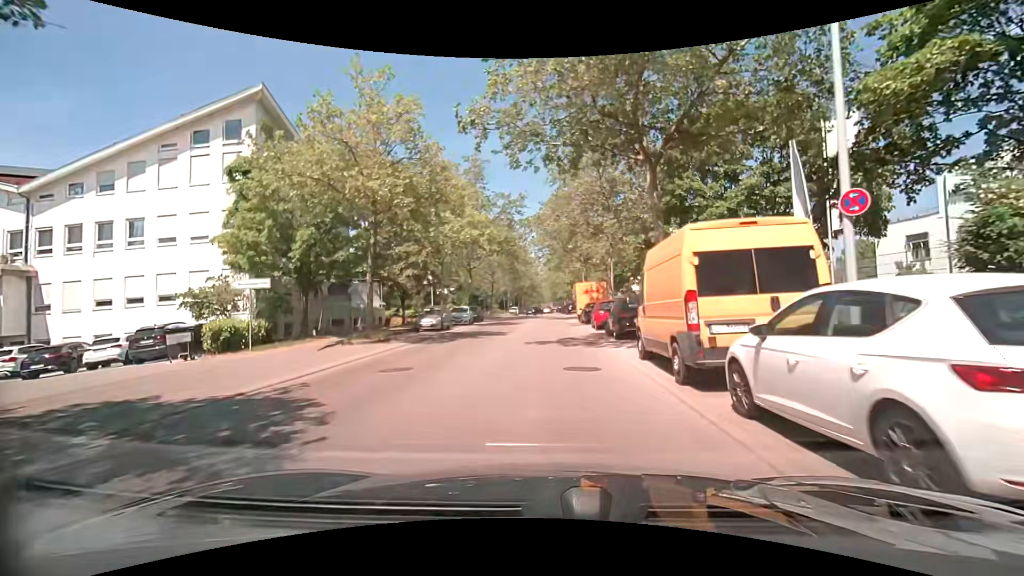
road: tertiary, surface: asphalt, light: Day
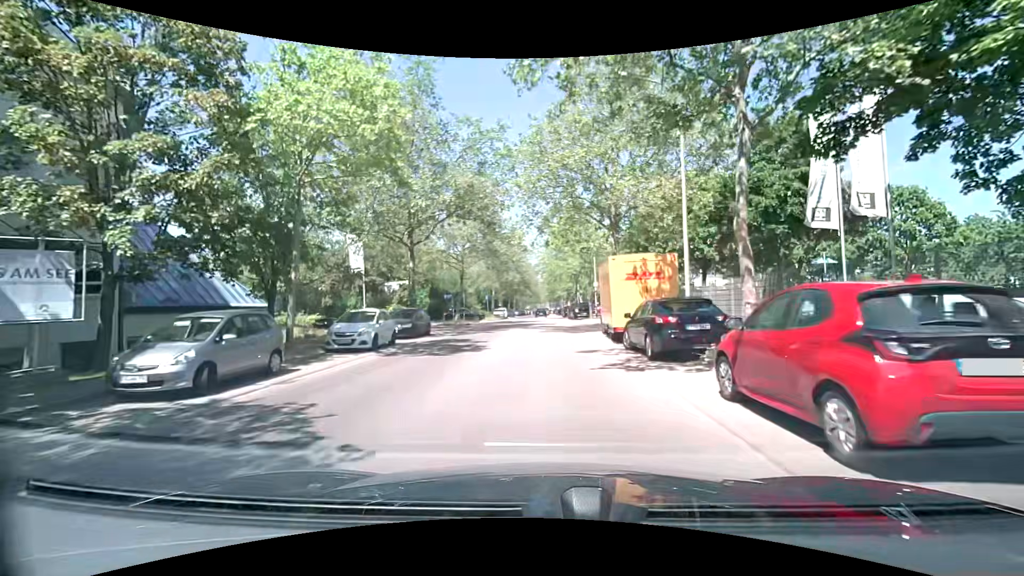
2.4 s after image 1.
(0.0, +20.5) m; 0°
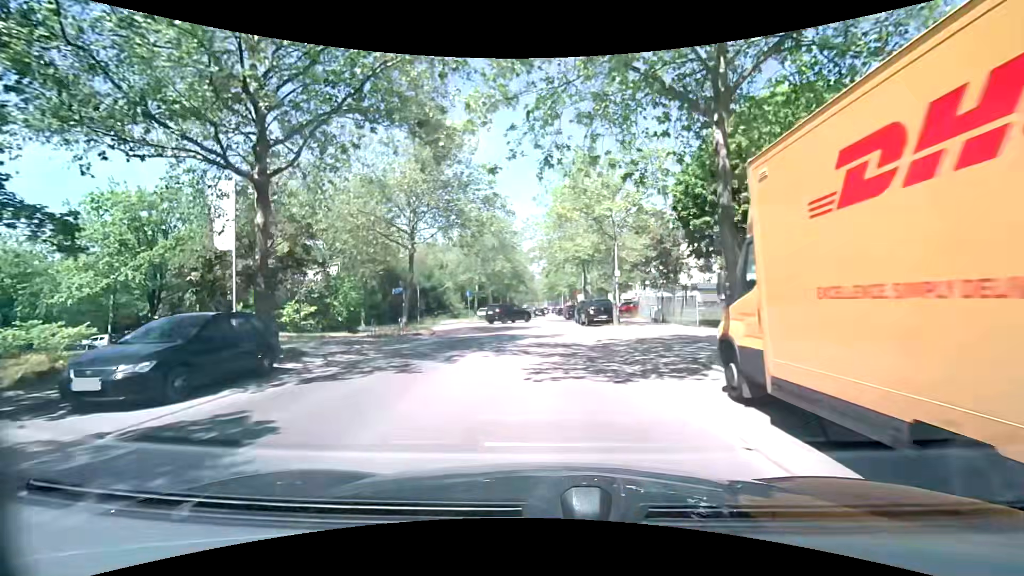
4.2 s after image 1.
(+0.1, +15.2) m; +1°
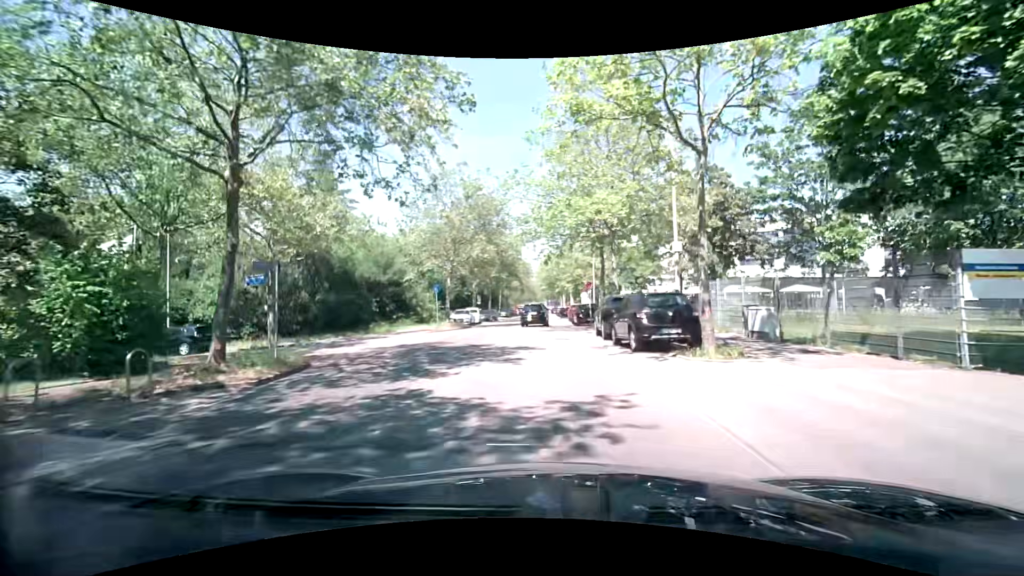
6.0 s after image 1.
(-0.1, +15.0) m; -1°
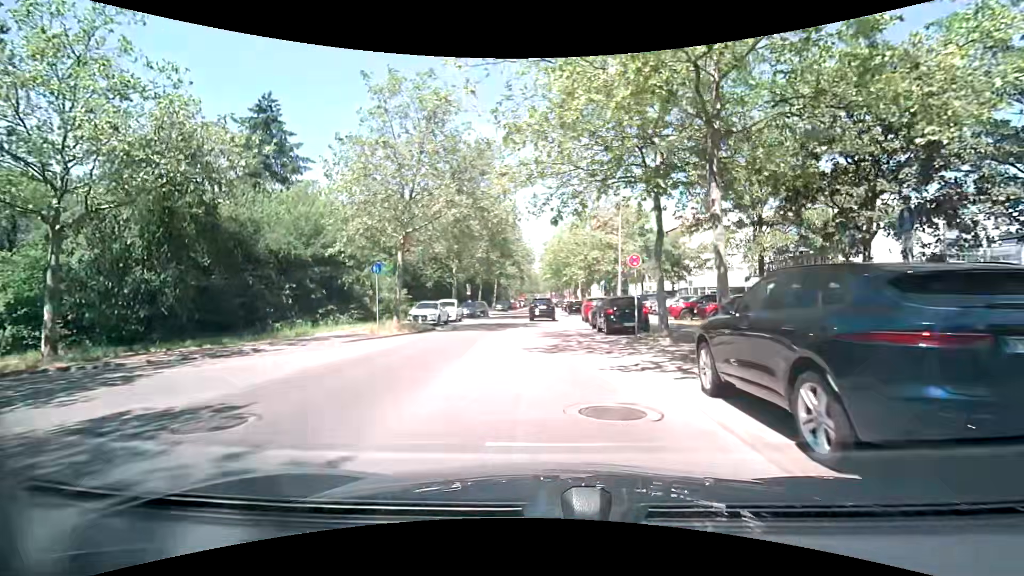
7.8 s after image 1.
(+0.1, +14.0) m; +1°
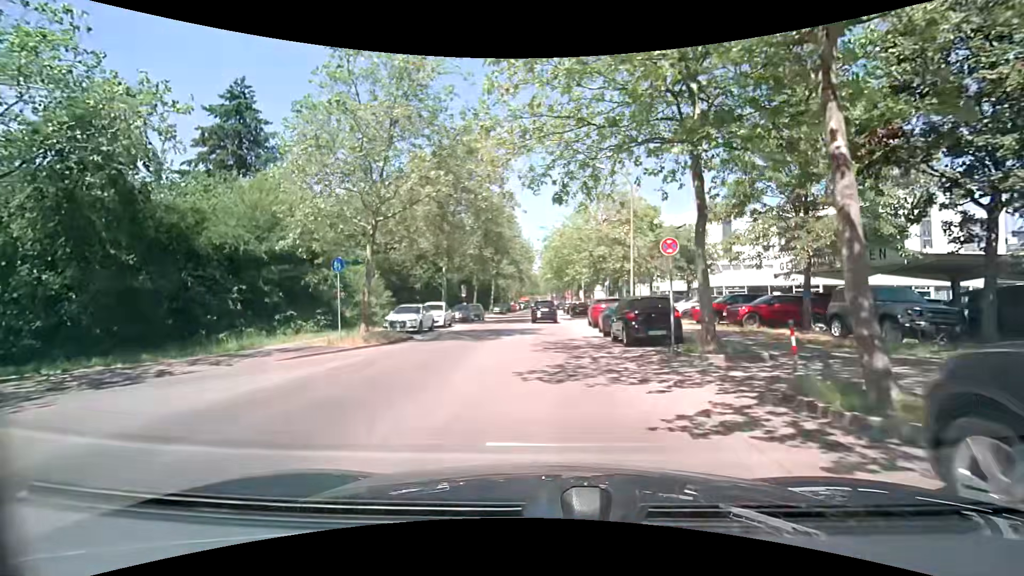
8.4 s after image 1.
(0.0, +4.4) m; 0°
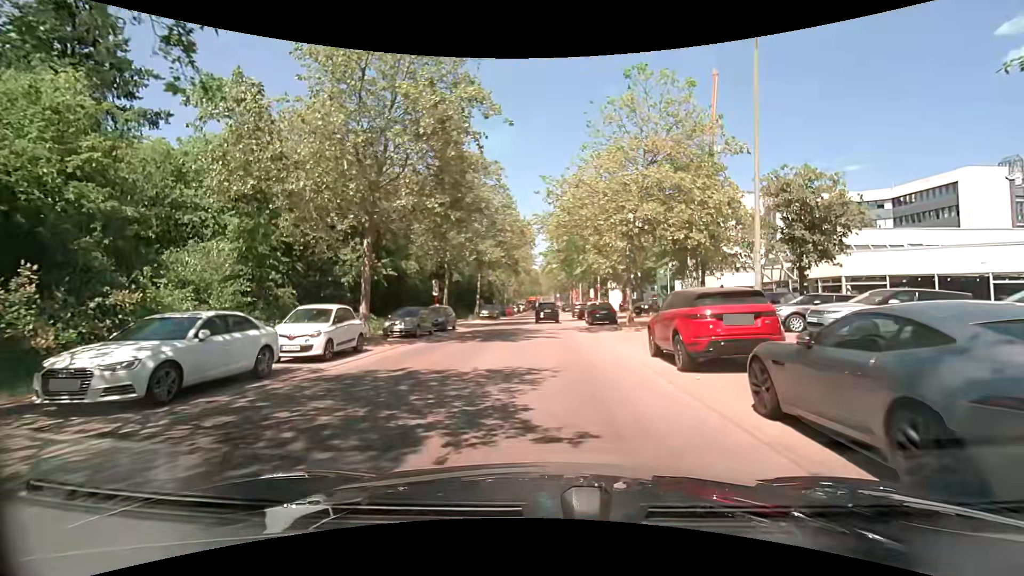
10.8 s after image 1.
(0.0, +16.6) m; 0°
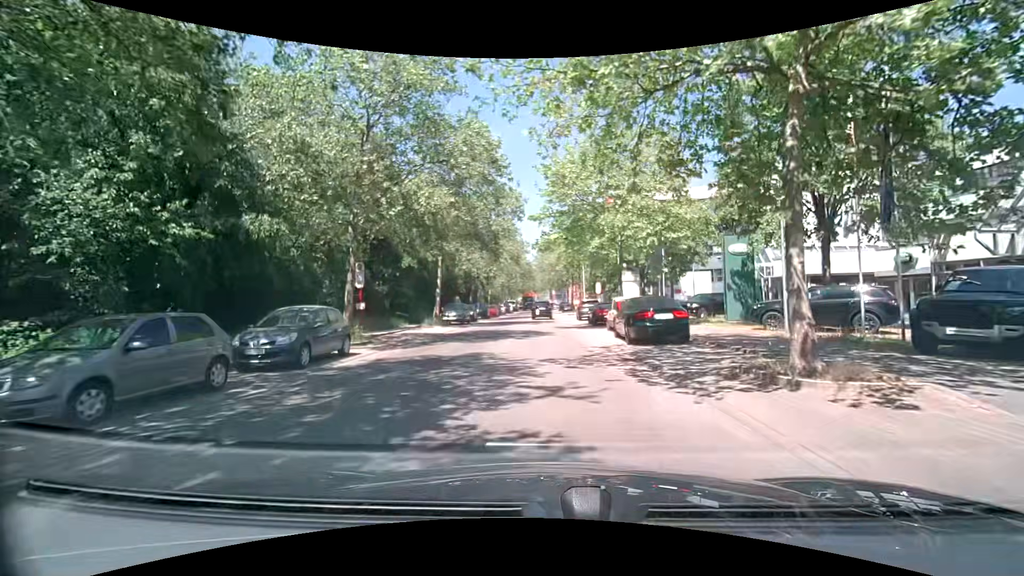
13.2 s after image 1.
(+0.1, +16.7) m; +1°
(0, +10) (0, +20) (0, +30) (0, +40) (0, +50) (0, +60) (0, +70) (0, +80) (0, +90) (0, +100) m
